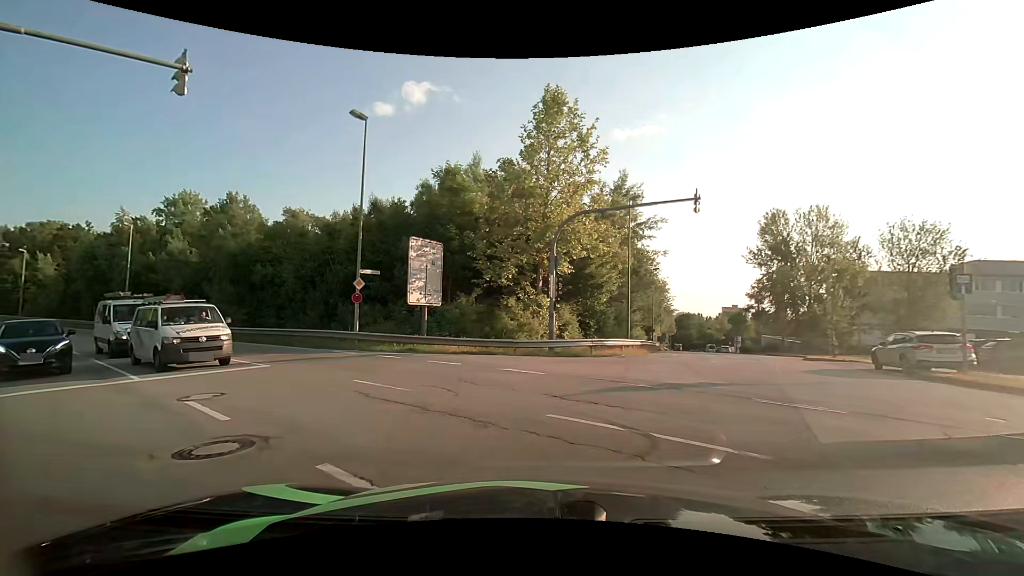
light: Day
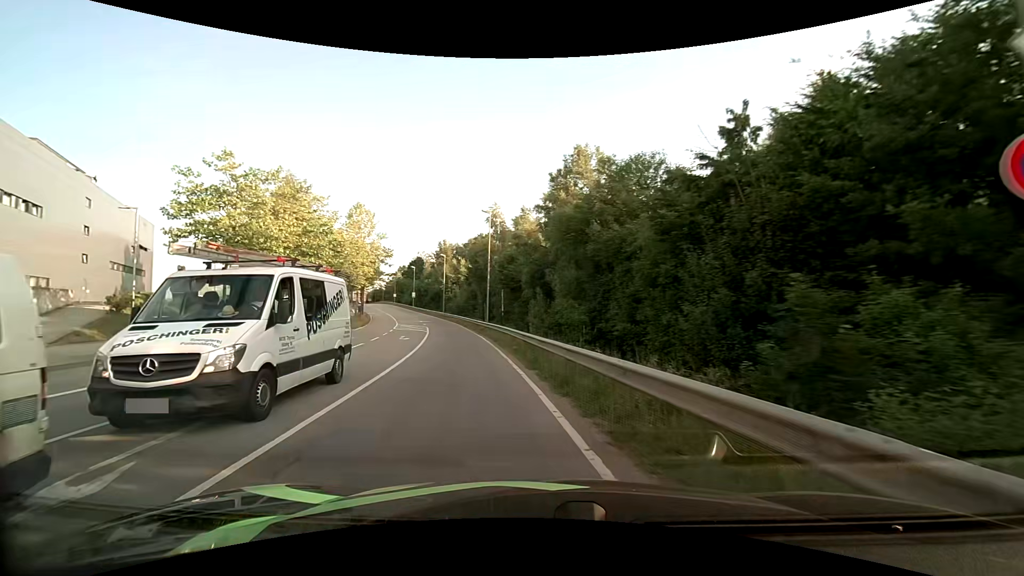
(-7.0, +17.9) m; -44°
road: secondary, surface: asphalt
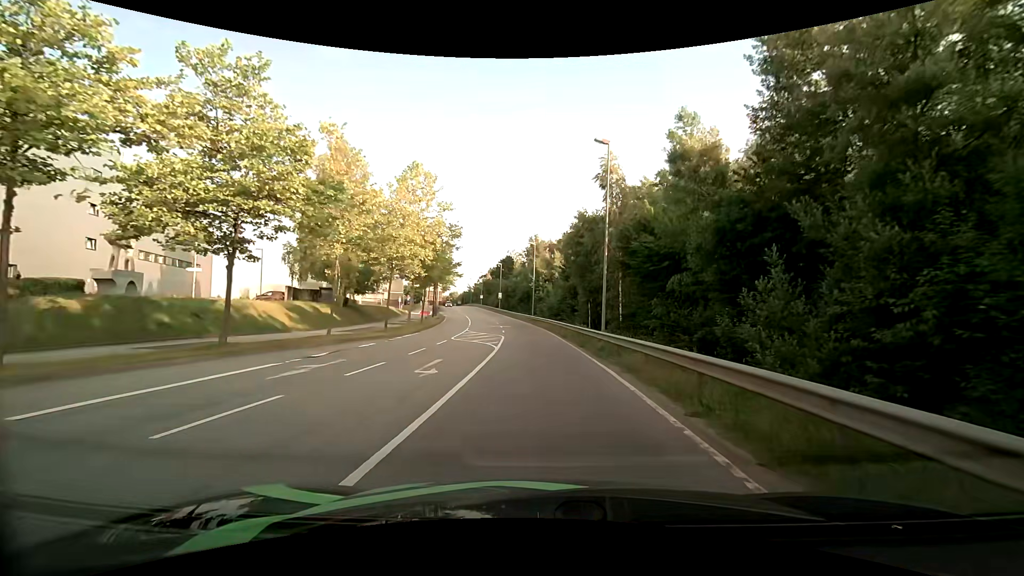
(-2.5, +17.9) m; -10°
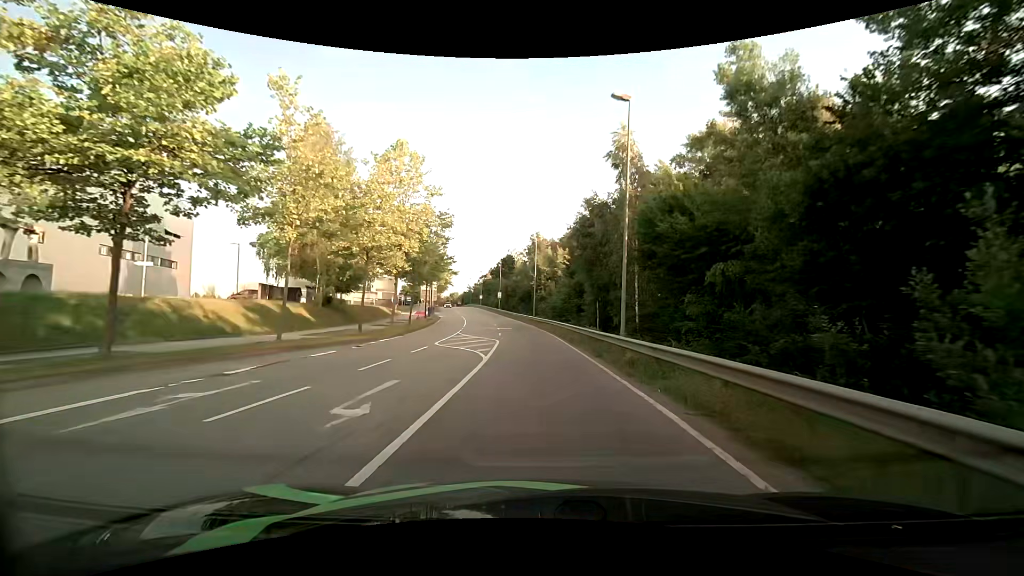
(0.0, +5.2) m; 0°
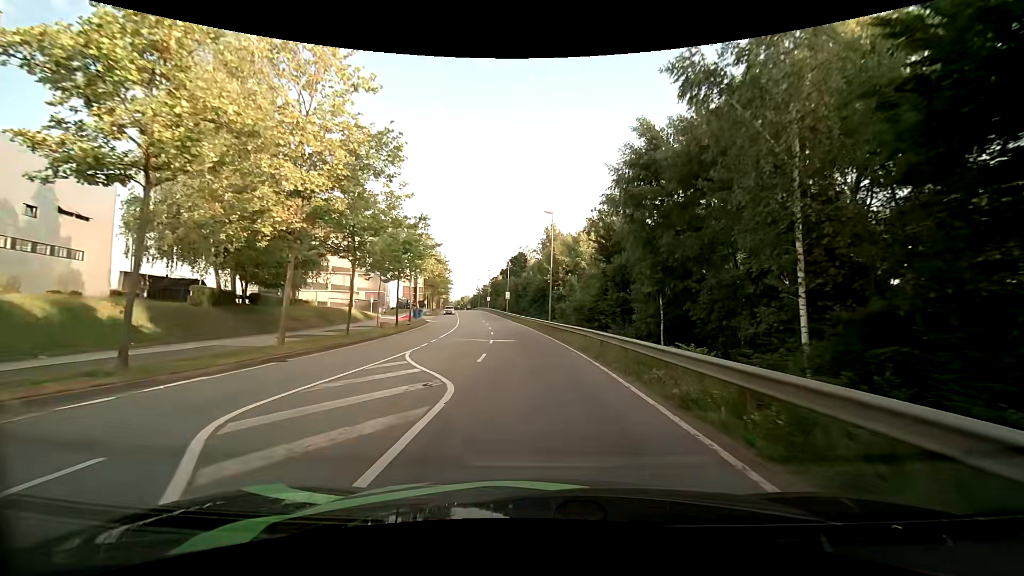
(-0.2, +17.2) m; -2°
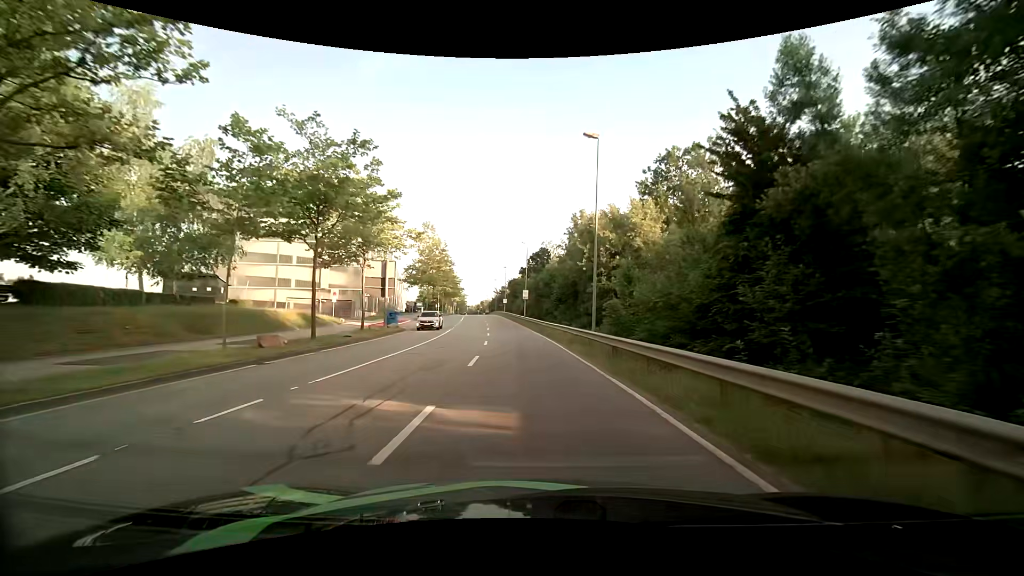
(-0.5, +19.3) m; -3°
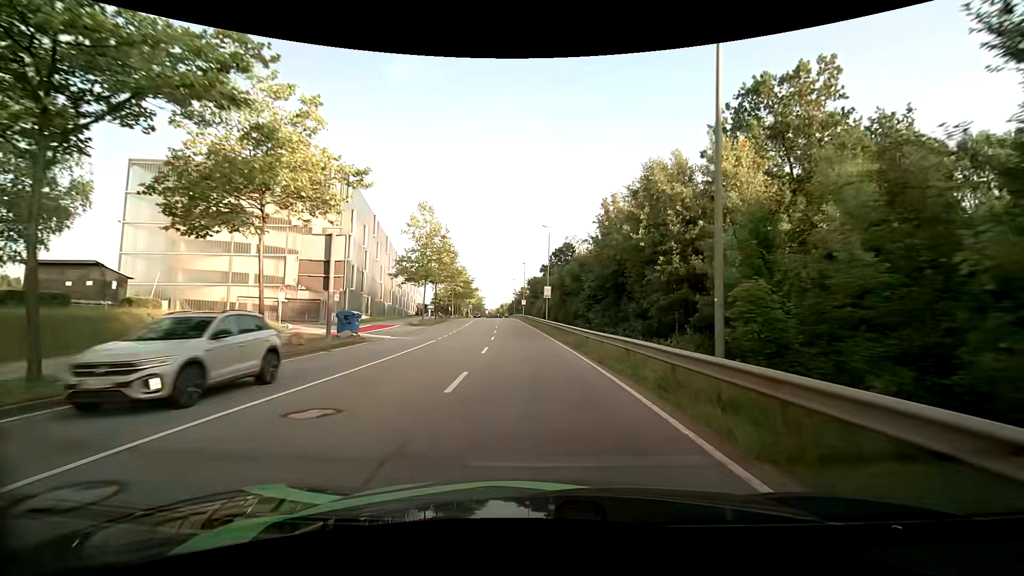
(-0.3, +13.8) m; -2°
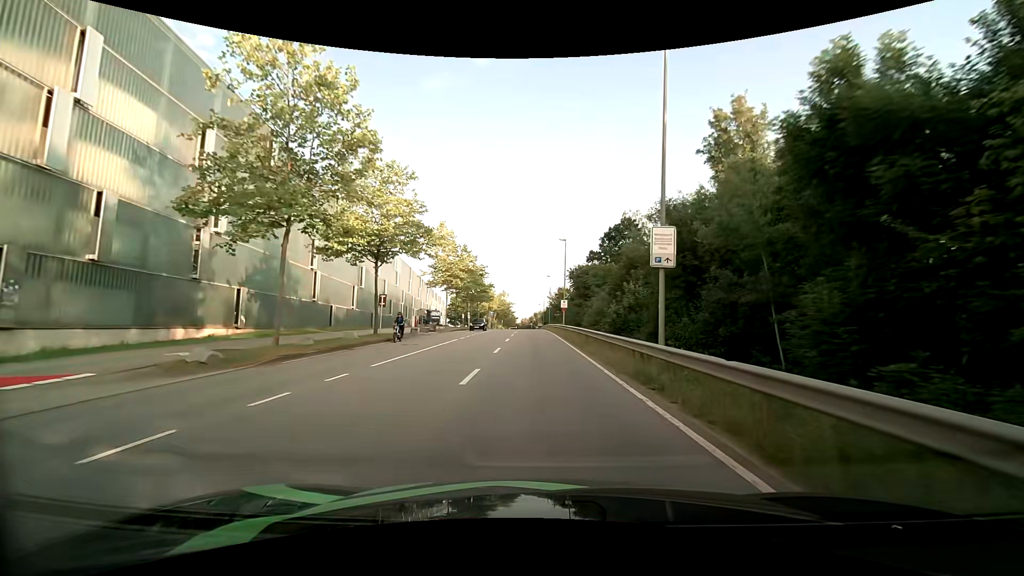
(-1.5, +35.5) m; -4°
(0, +10) (0, +20) (-1, +30) (-1, +40) (-1, +50) (-1, +60) (-2, +70) (-2, +80) (-2, +90) (-3, +100) m
